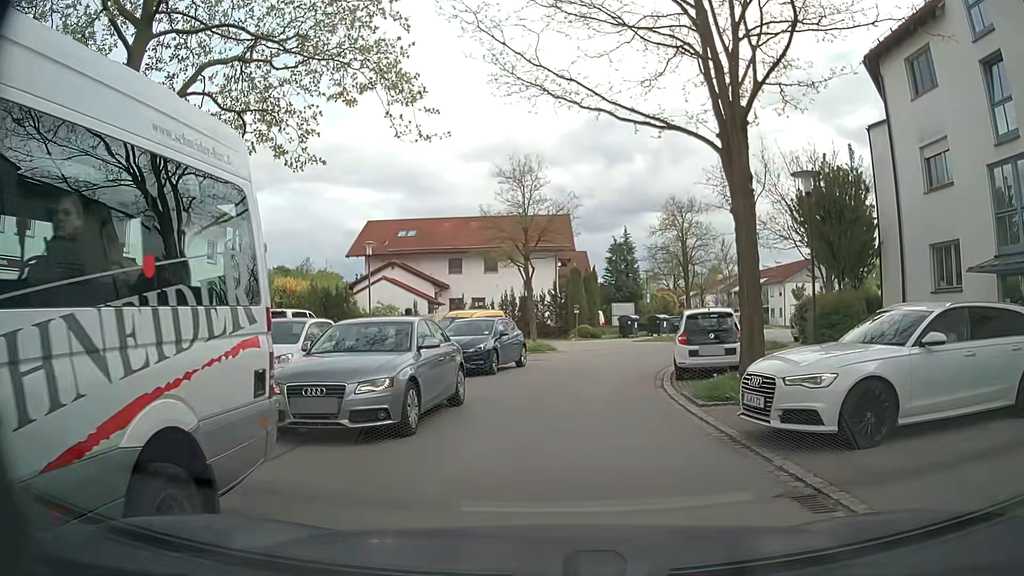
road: residential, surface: asphalt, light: Day
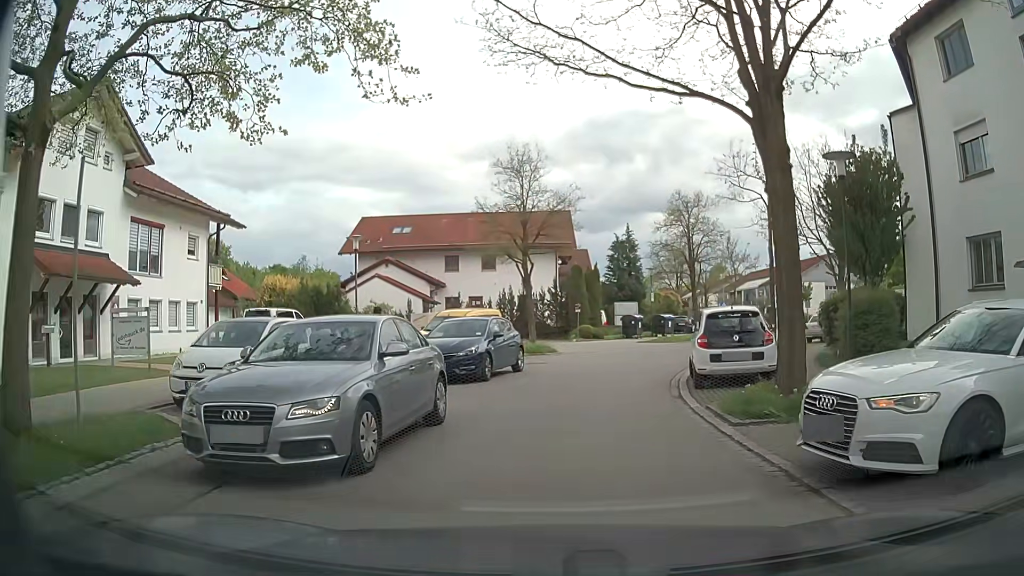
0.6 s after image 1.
(0.0, +2.0) m; +2°
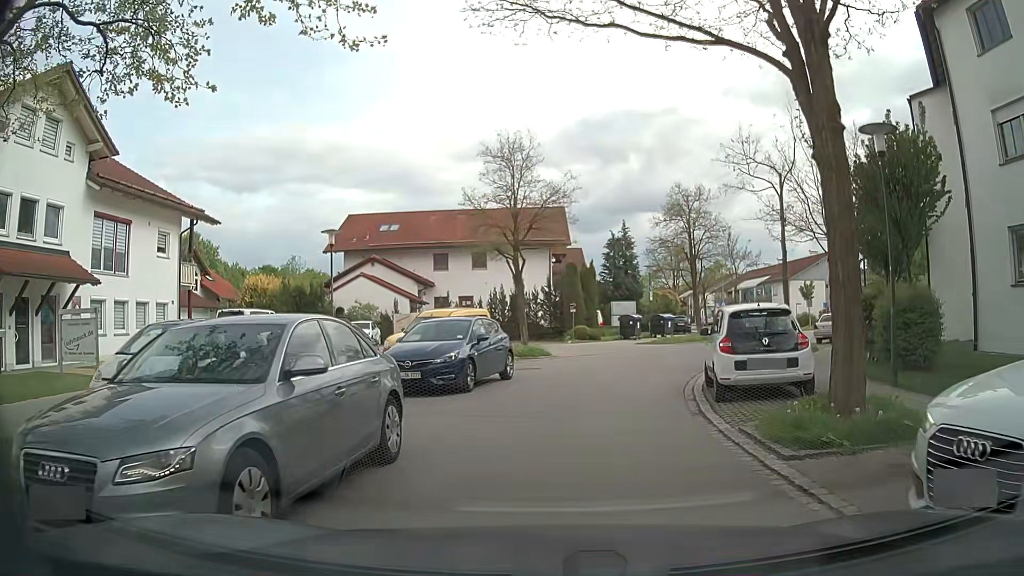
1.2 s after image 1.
(0.0, +2.2) m; 0°
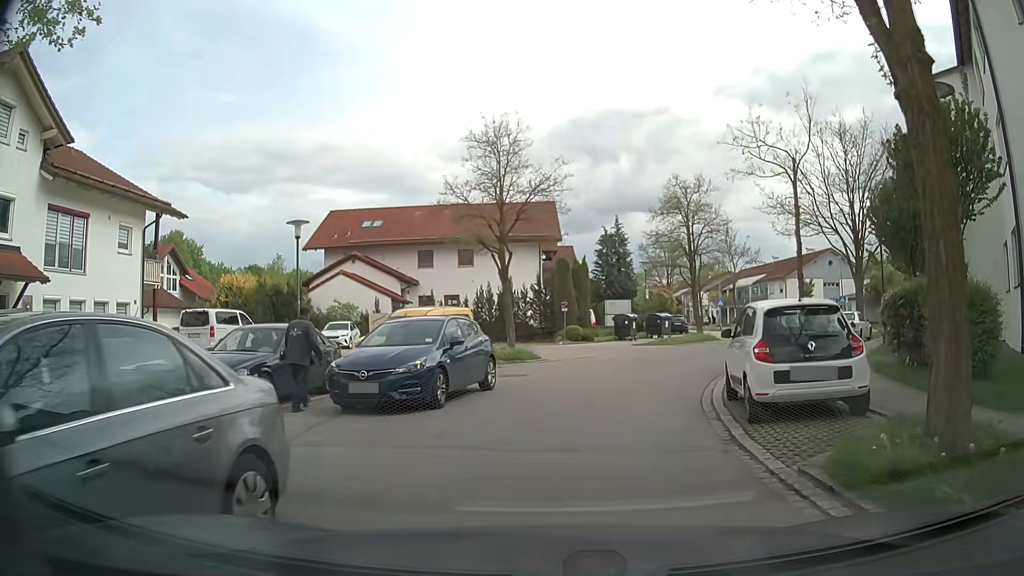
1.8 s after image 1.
(0.0, +2.4) m; +1°
